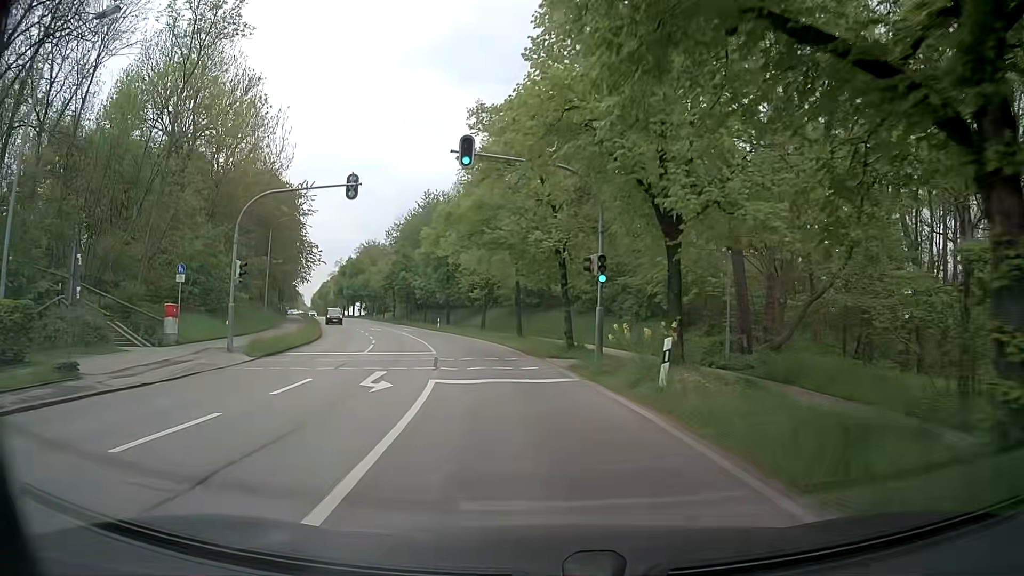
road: secondary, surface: asphalt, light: Day
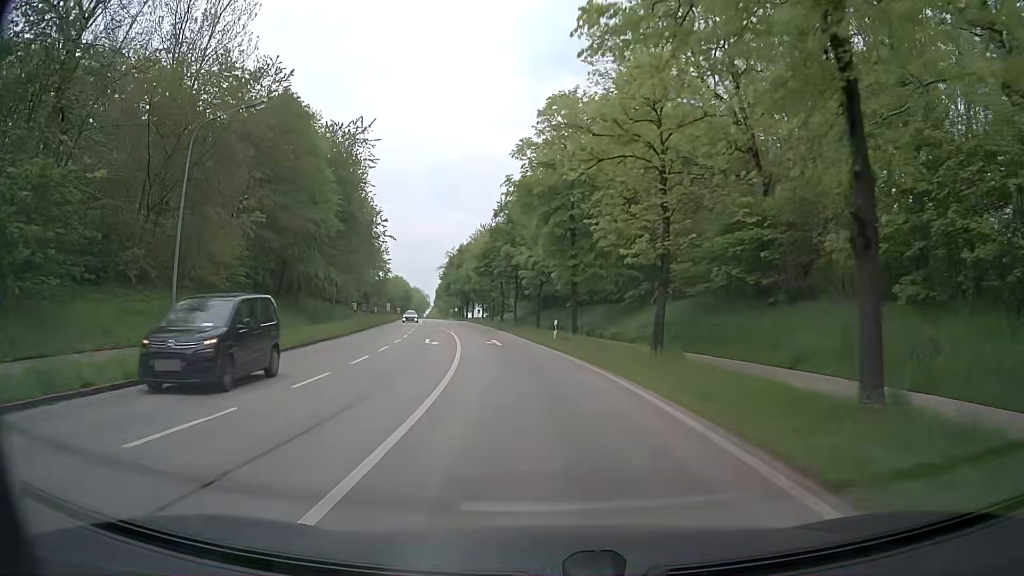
(-3.2, +30.7) m; -11°
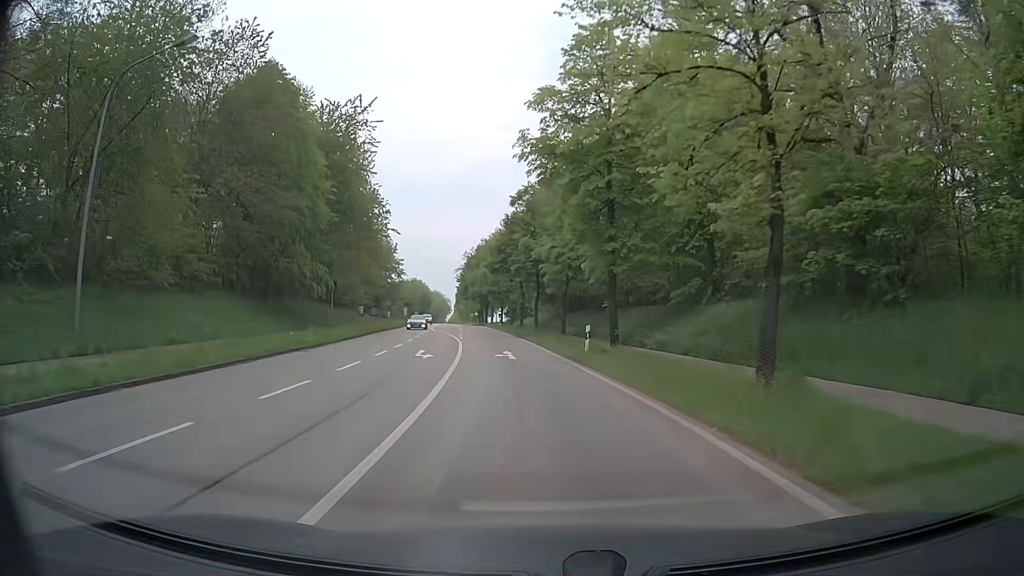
(-0.2, +7.5) m; -2°
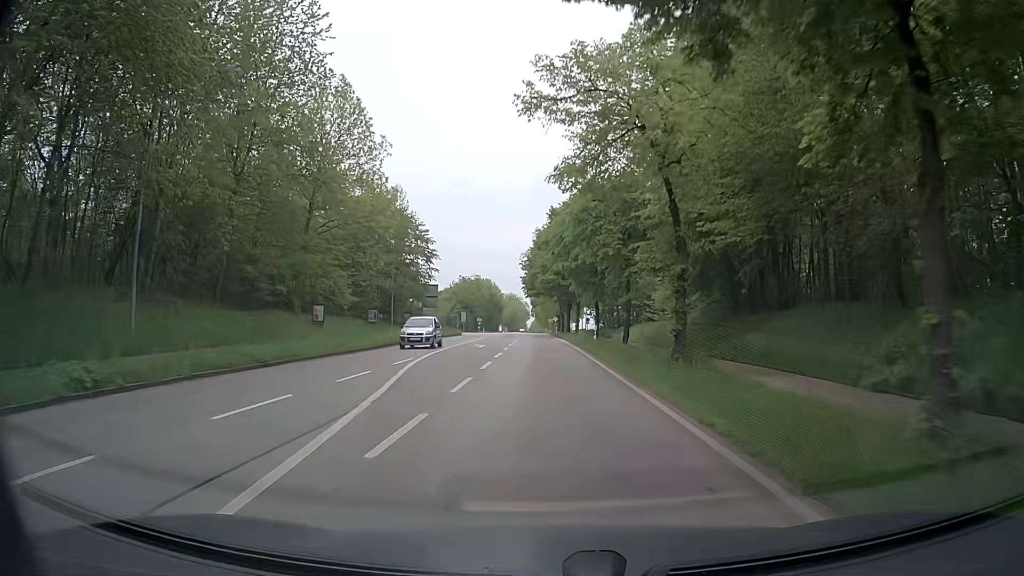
(-3.0, +39.1) m; -7°
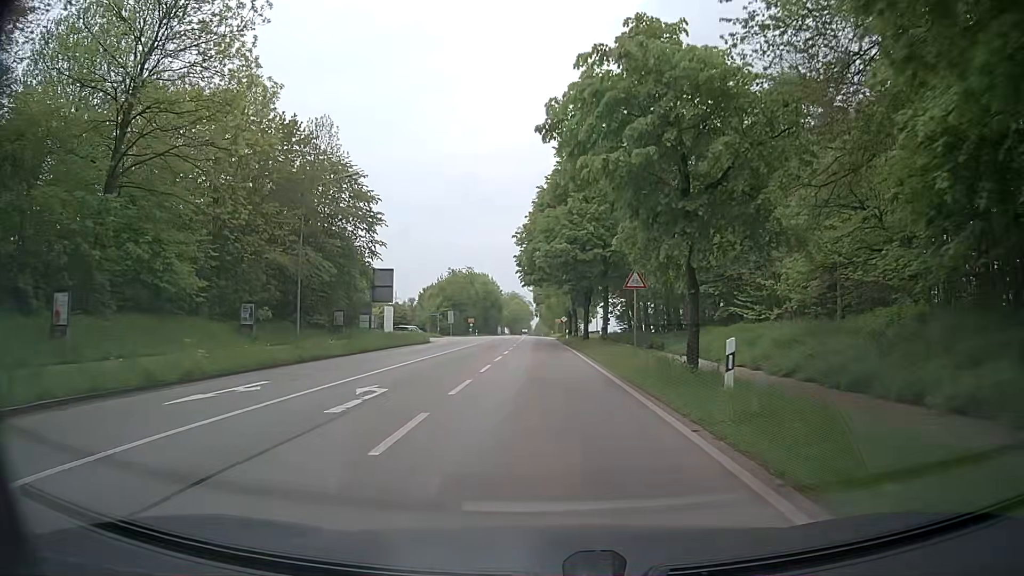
(-0.3, +24.2) m; -1°
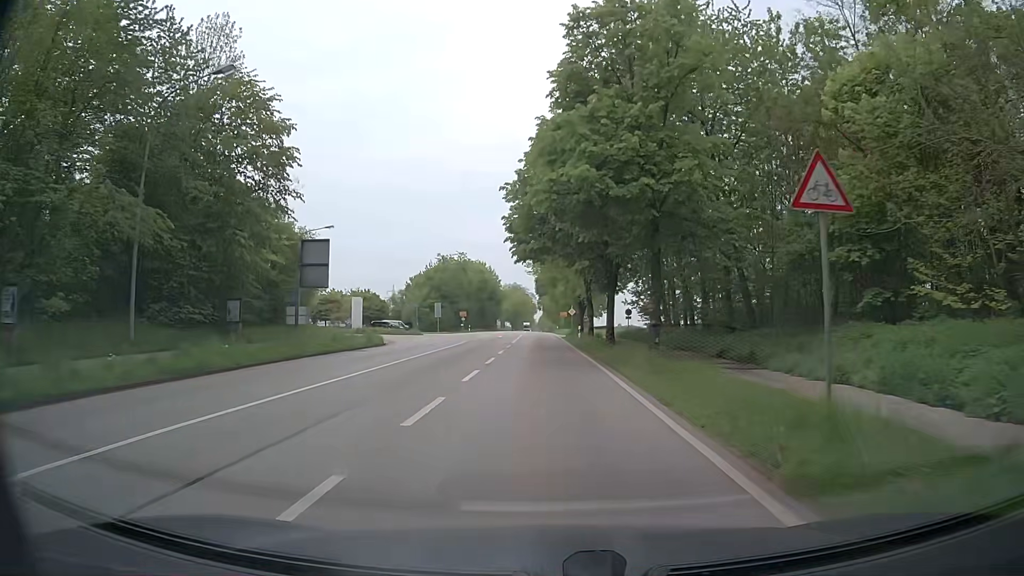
(0.0, +16.0) m; 0°
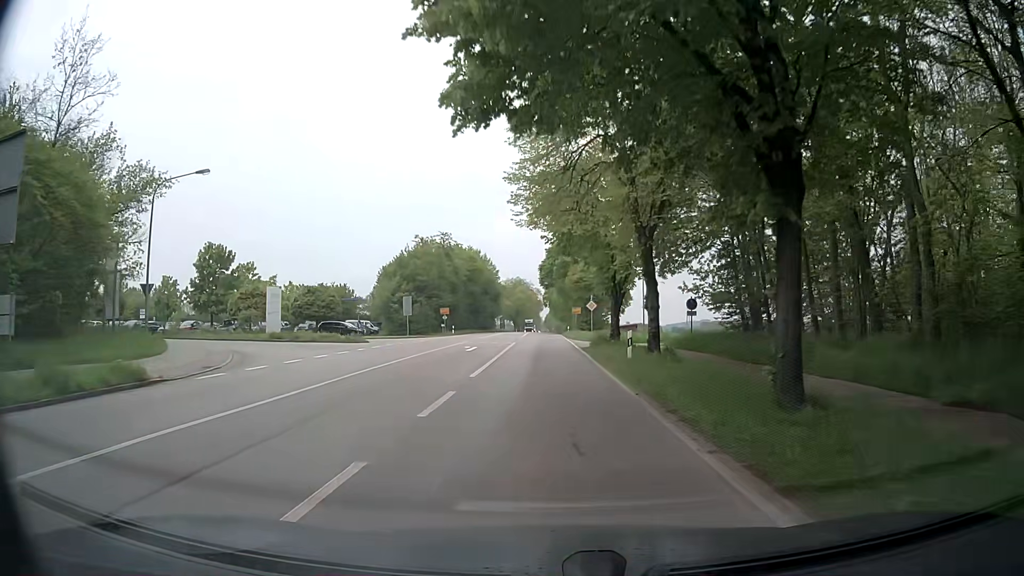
(+0.1, +23.5) m; 0°
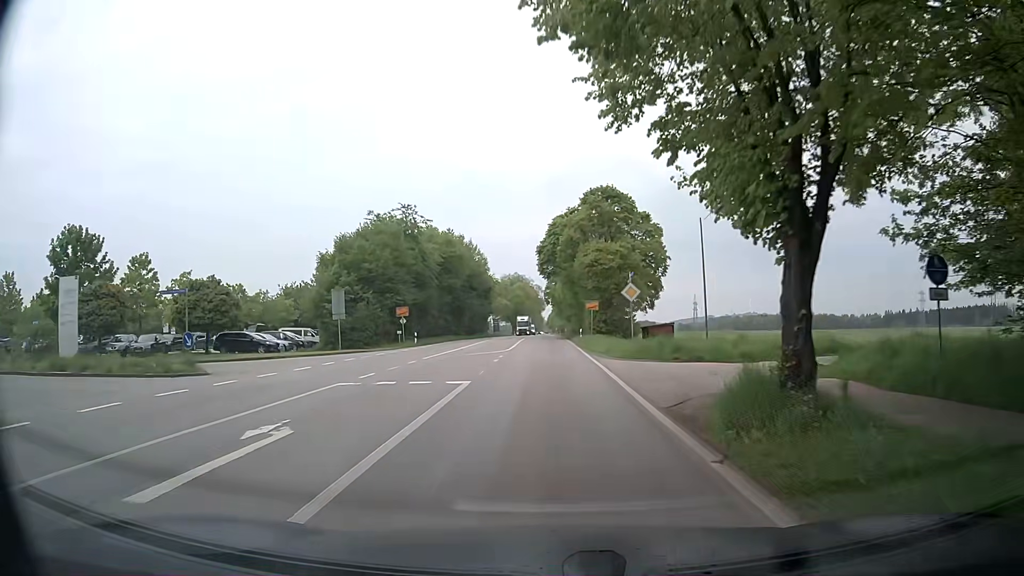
(0.0, +23.1) m; 0°
(0, +10) (0, +20) (0, +30) (0, +40) (0, +50) (0, +60) (0, +70) (0, +80) (0, +90) (0, +100) m
